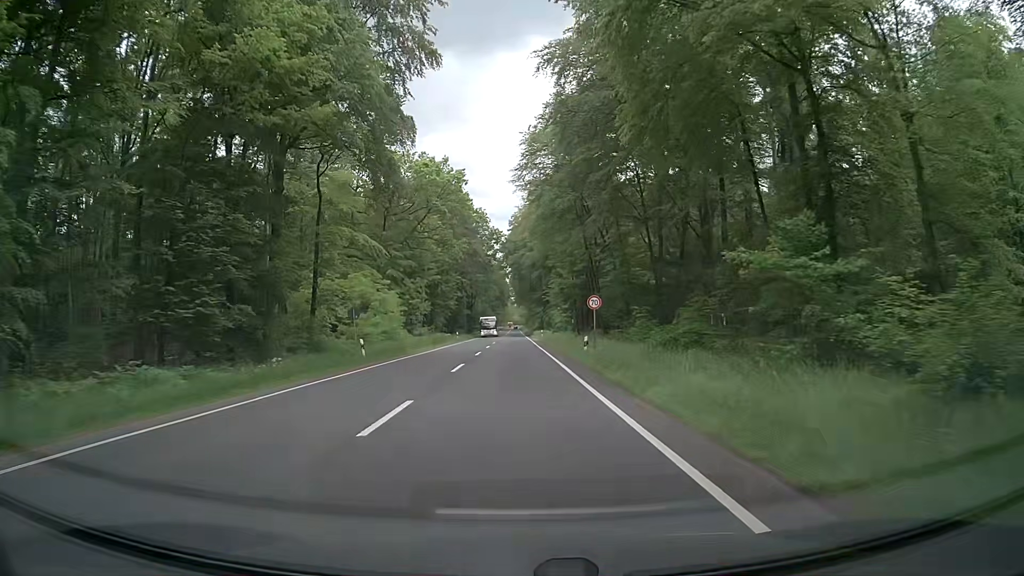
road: primary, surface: asphalt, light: Day
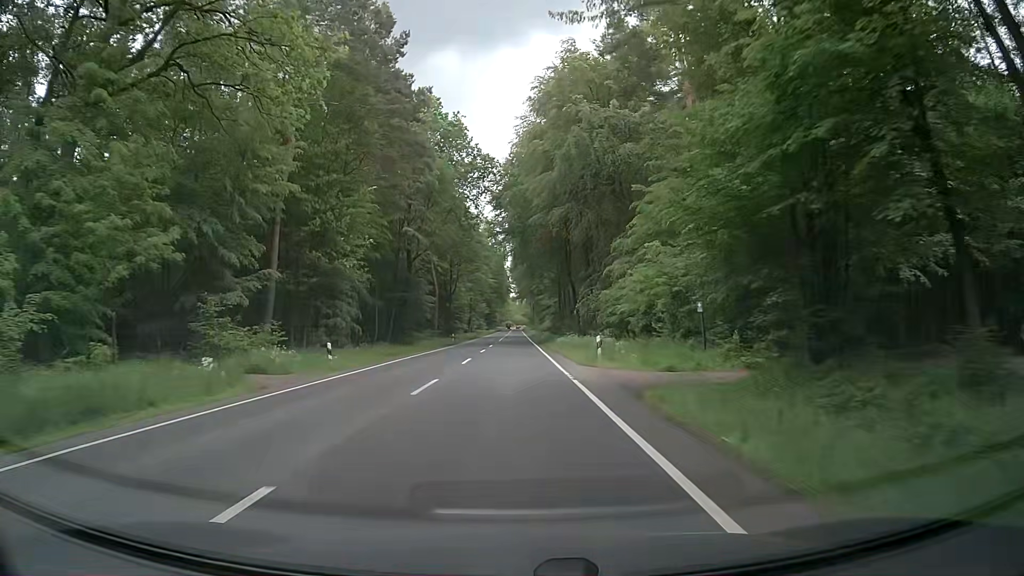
(+0.2, +55.7) m; 0°
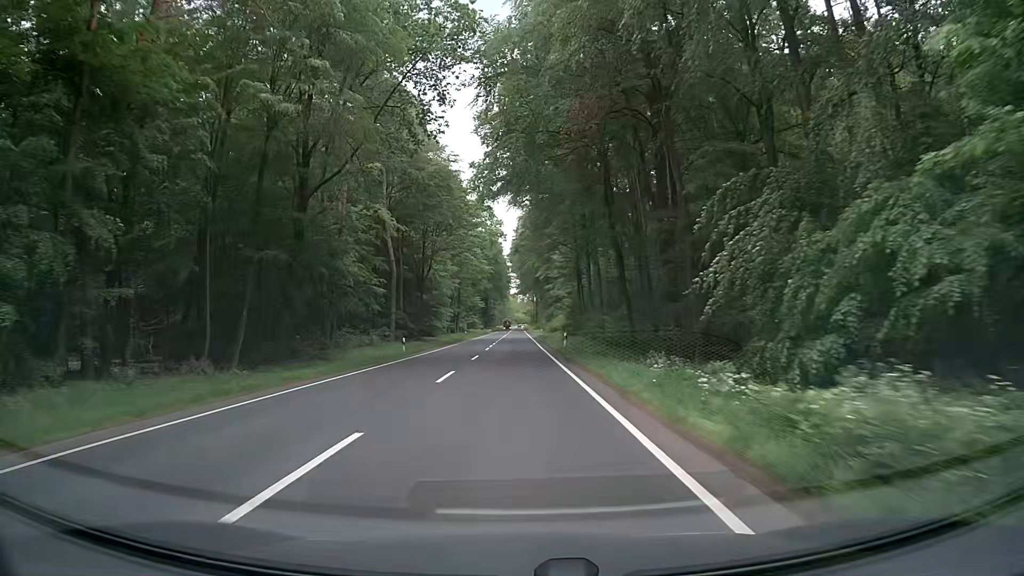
(-0.1, +33.5) m; 0°
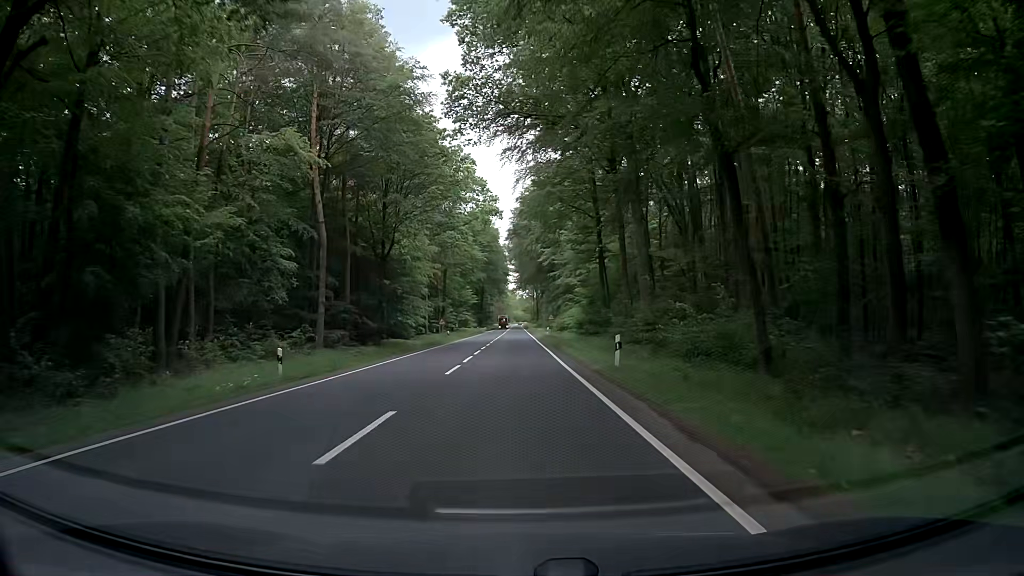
(-0.2, +22.3) m; -1°
(0, +10) (0, +20) (0, +30) (0, +40) (+1, +50) (+1, +60) (+1, +70) (+1, +80) (+1, +90) (+1, +100) m
